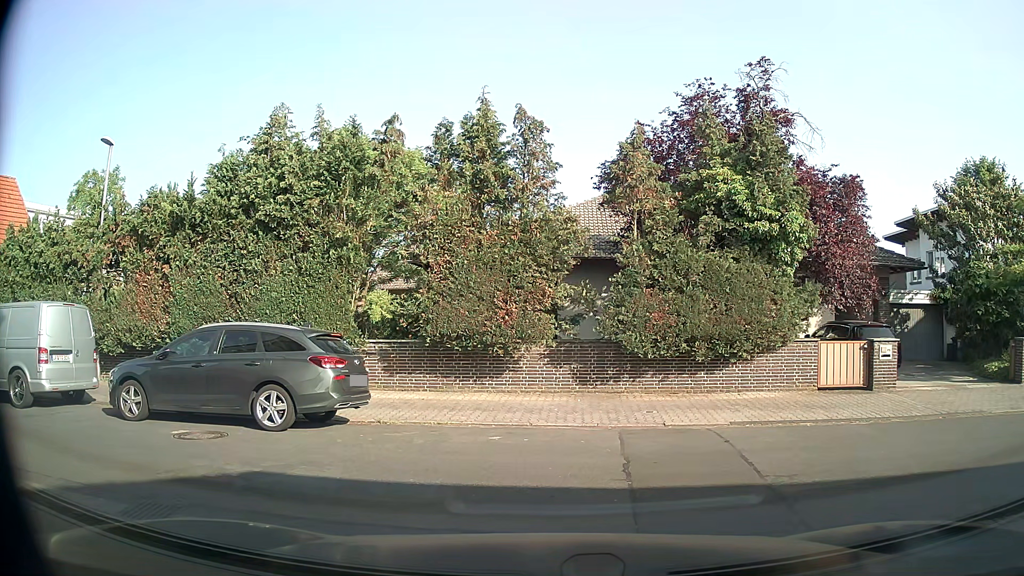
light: Day
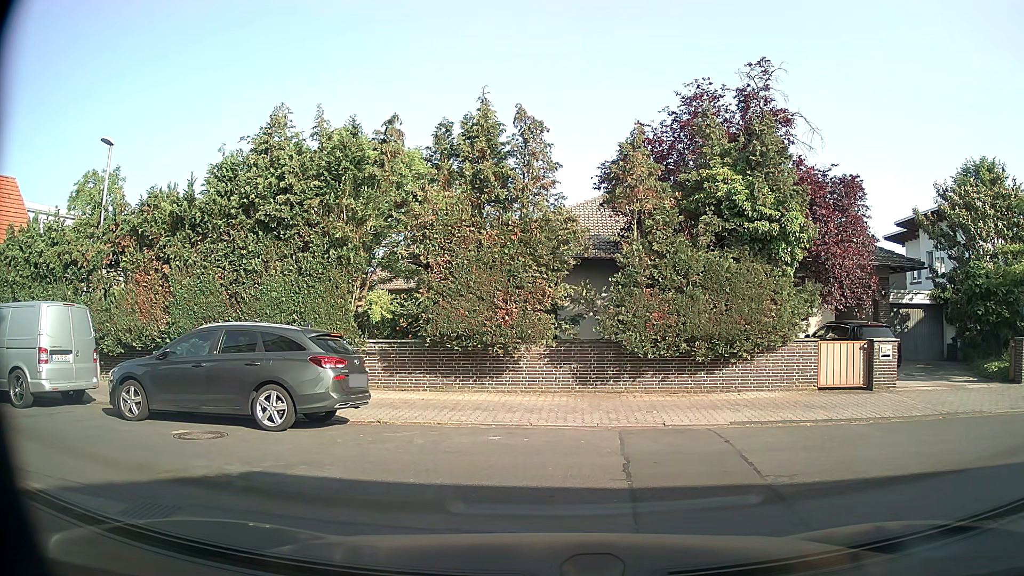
(0.0, 0.0) m; 0°
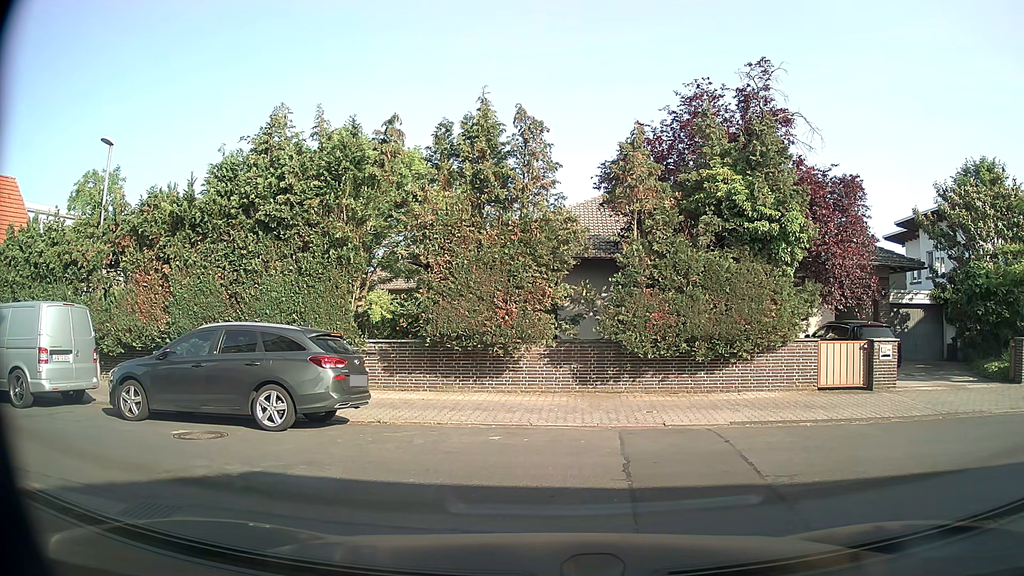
(0.0, 0.0) m; 0°
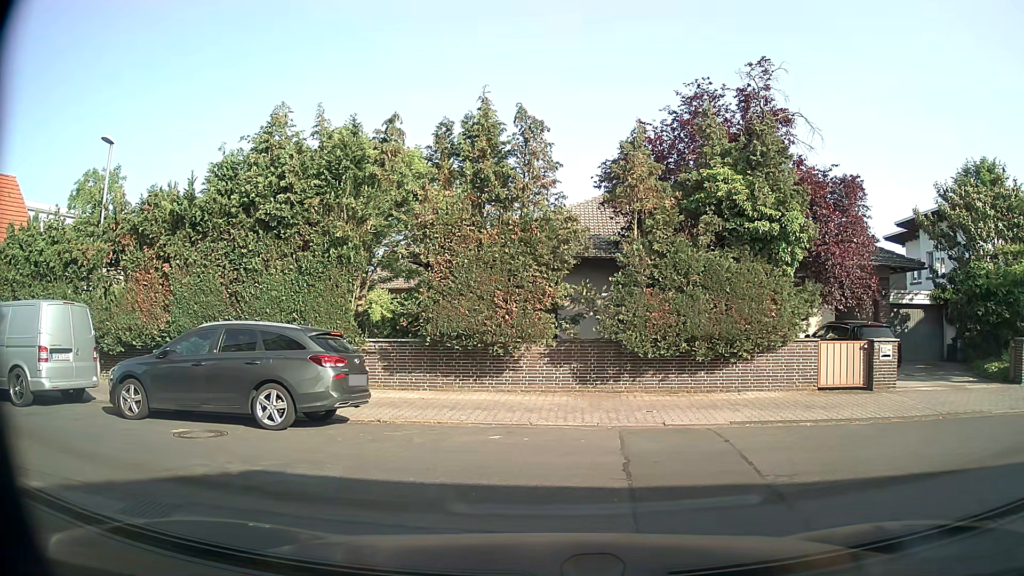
(0.0, 0.0) m; 0°
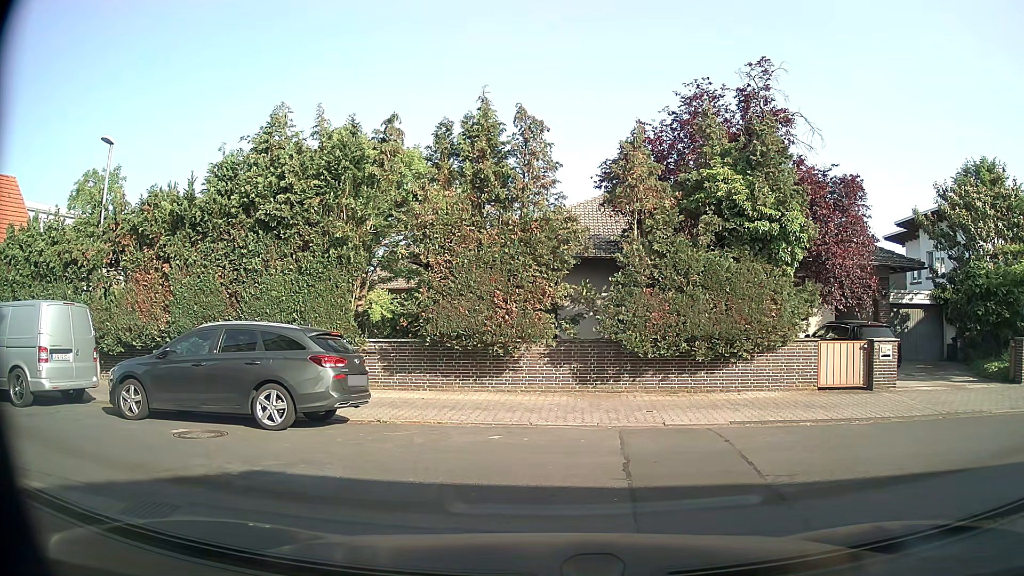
(0.0, +0.1) m; 0°
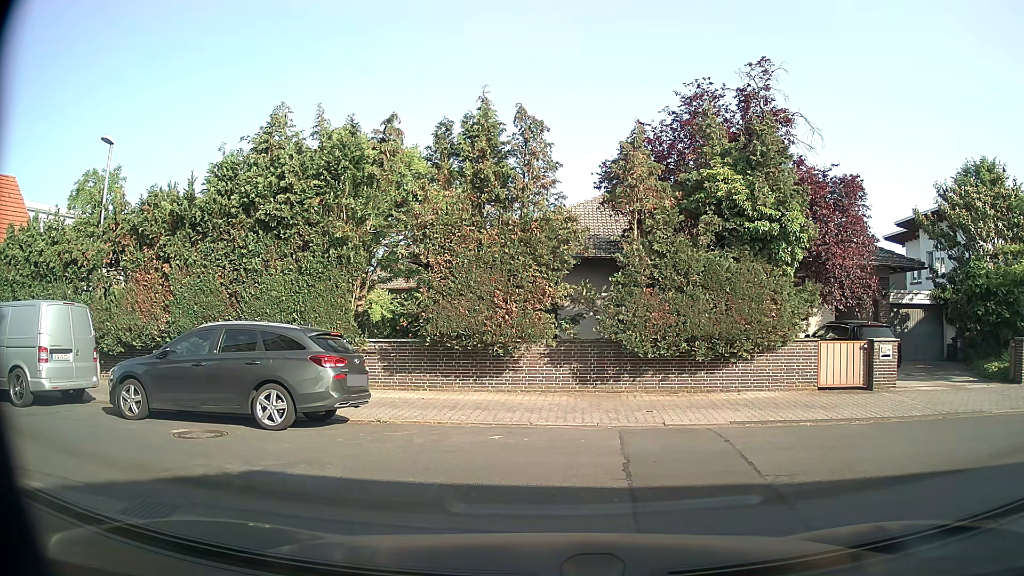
(0.0, 0.0) m; 0°
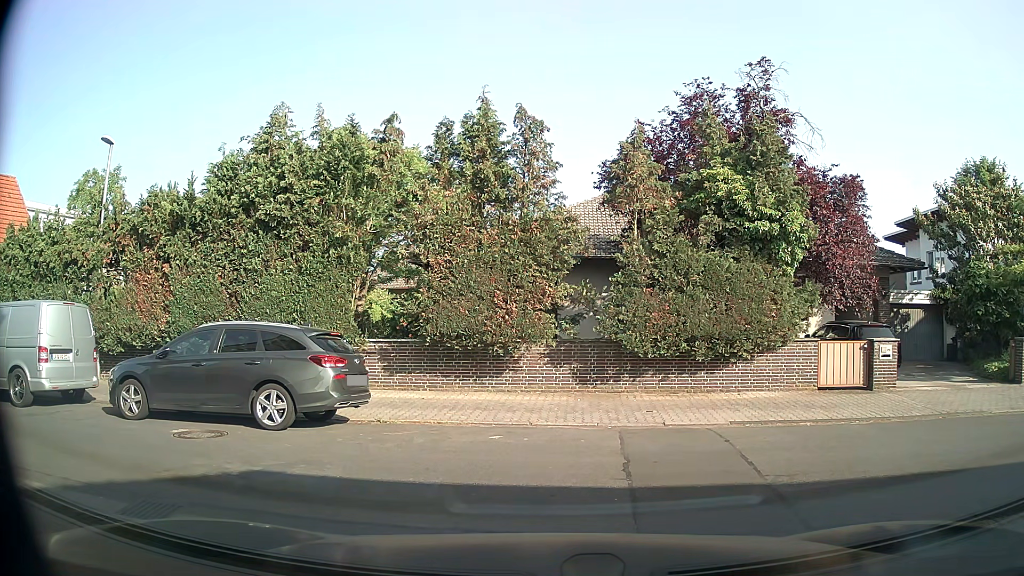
(0.0, 0.0) m; 0°
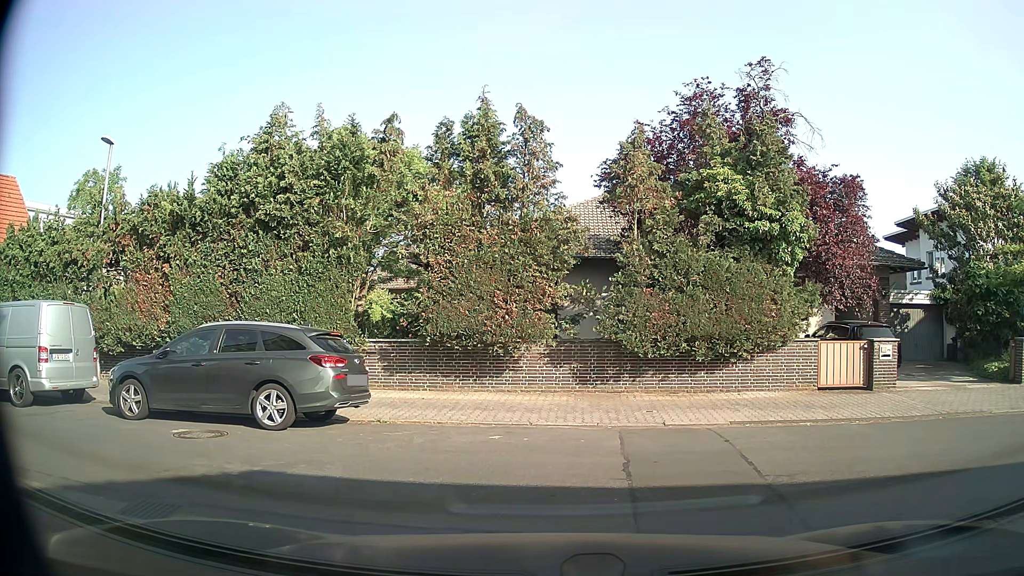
(0.0, 0.0) m; 0°
